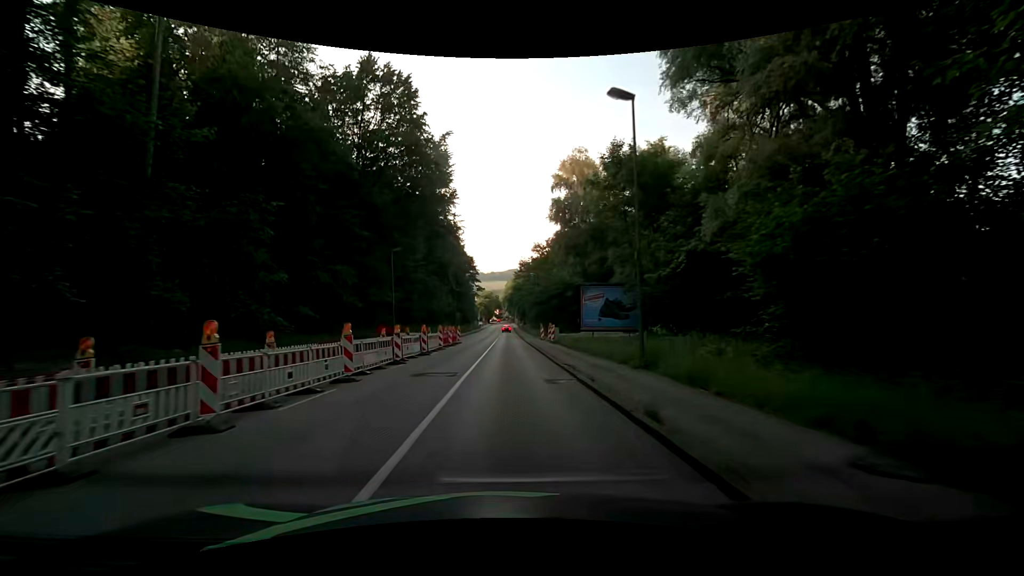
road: tertiary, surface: asphalt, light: Day
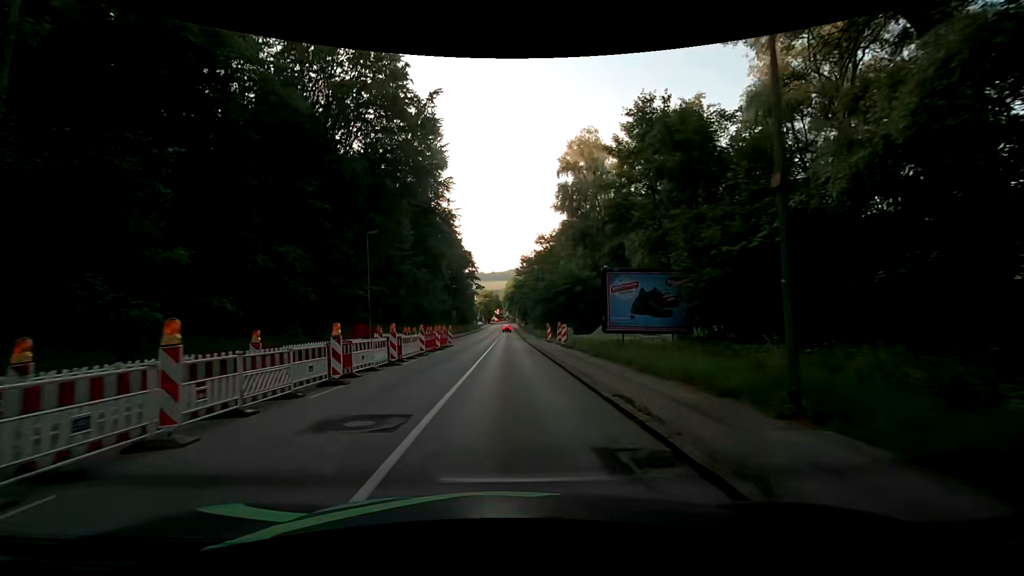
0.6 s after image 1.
(0.0, +7.6) m; +1°
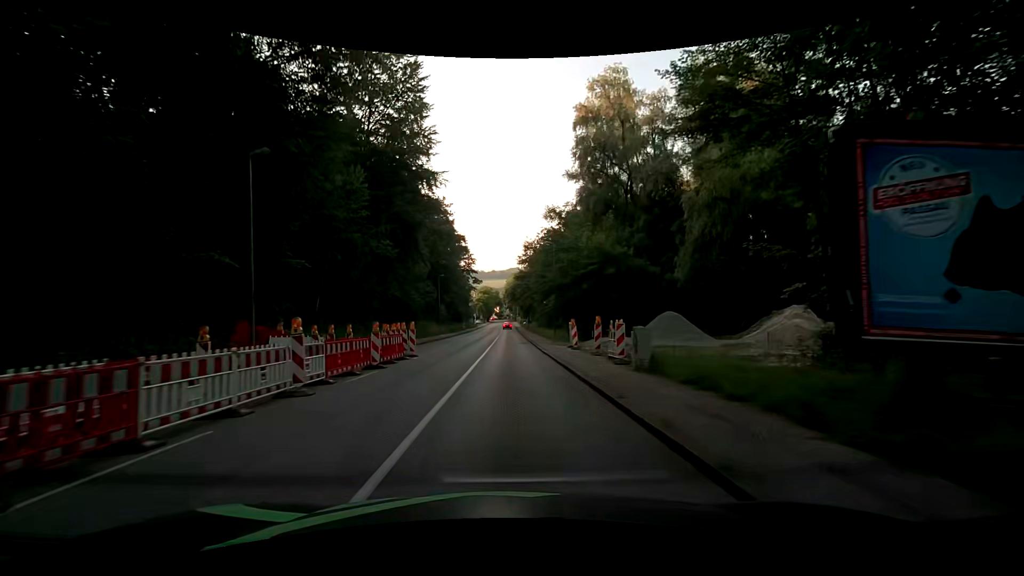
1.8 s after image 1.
(-0.3, +15.7) m; 0°
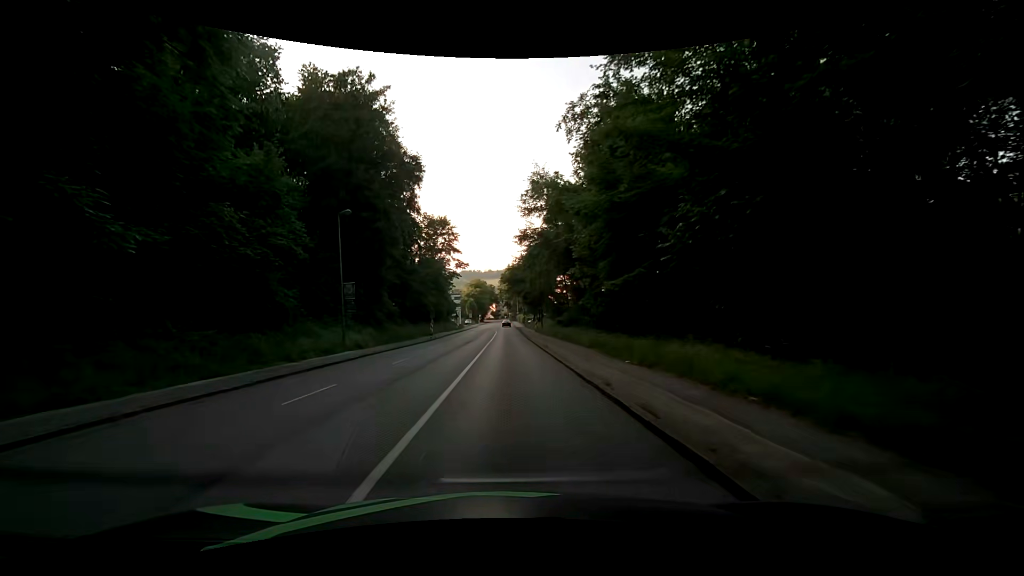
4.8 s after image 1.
(0.0, +39.6) m; 0°
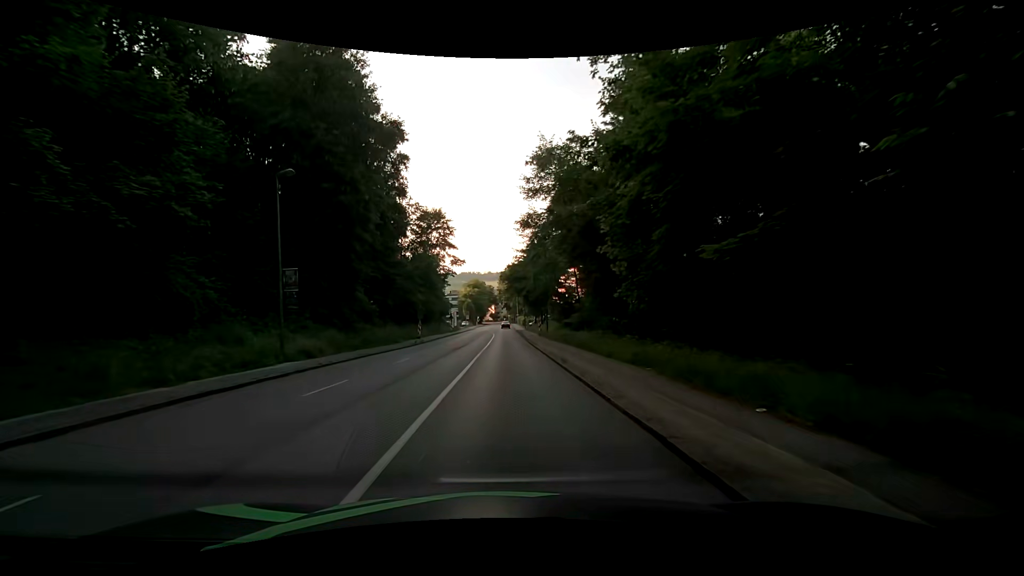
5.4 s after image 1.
(0.0, +7.8) m; 0°
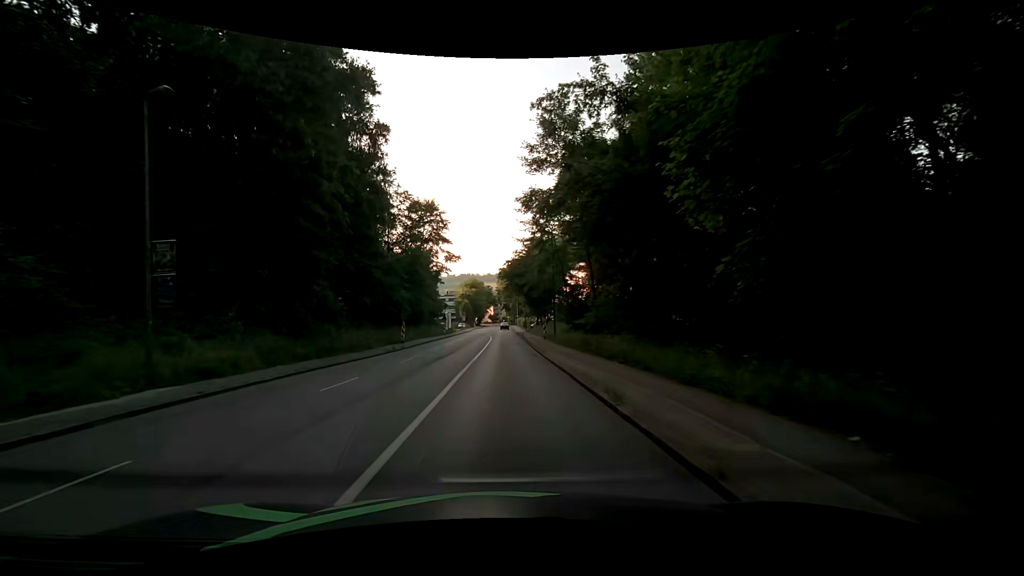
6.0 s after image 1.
(0.0, +7.7) m; 0°
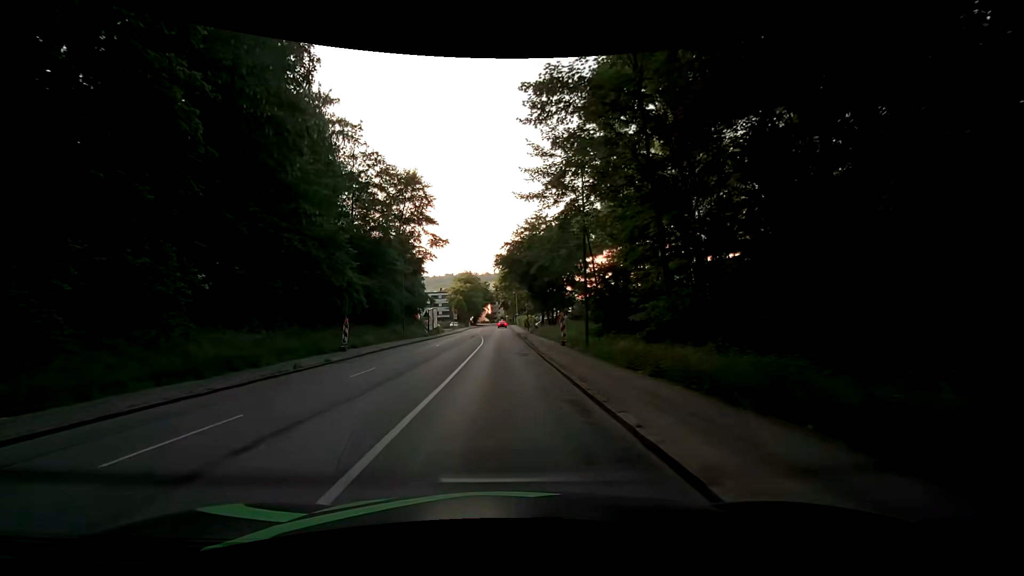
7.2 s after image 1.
(0.0, +15.2) m; 0°
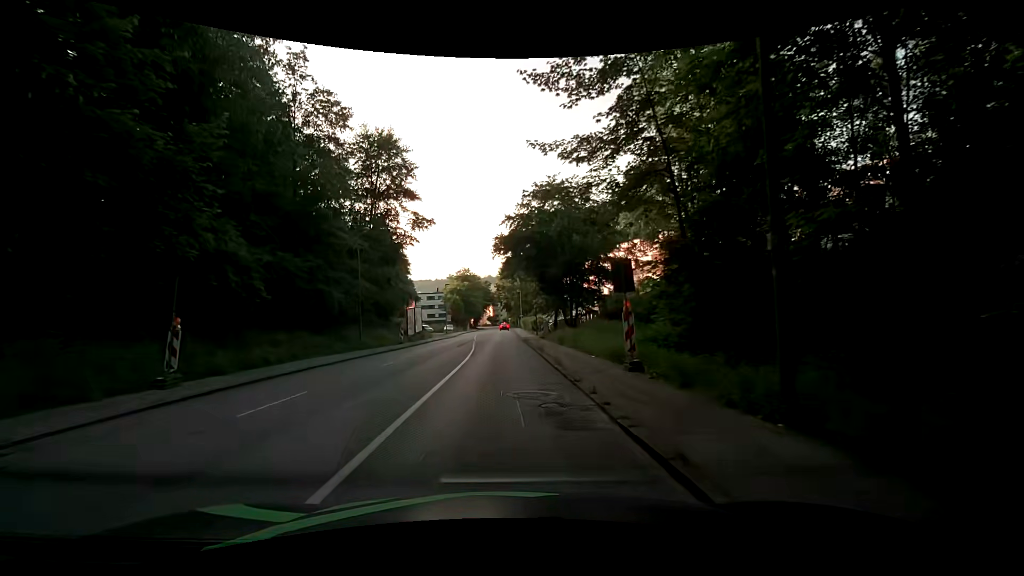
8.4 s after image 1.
(0.0, +15.0) m; 0°
(0, +10) (0, +20) (0, +30) (0, +40) (-1, +50) (-1, +60) (-1, +70) (-1, +80) (-1, +90) (-1, +100) m
